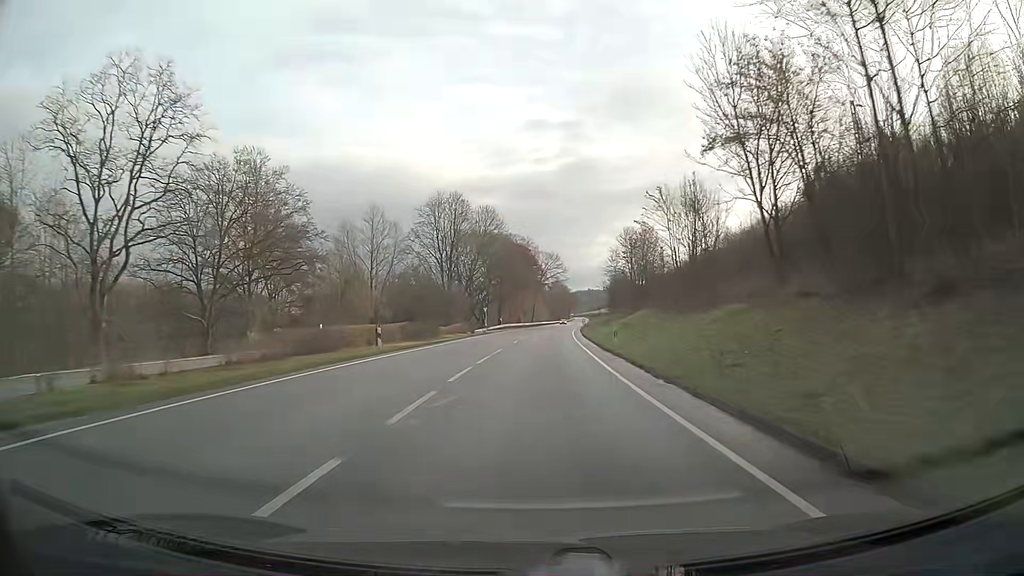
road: primary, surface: asphalt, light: Day
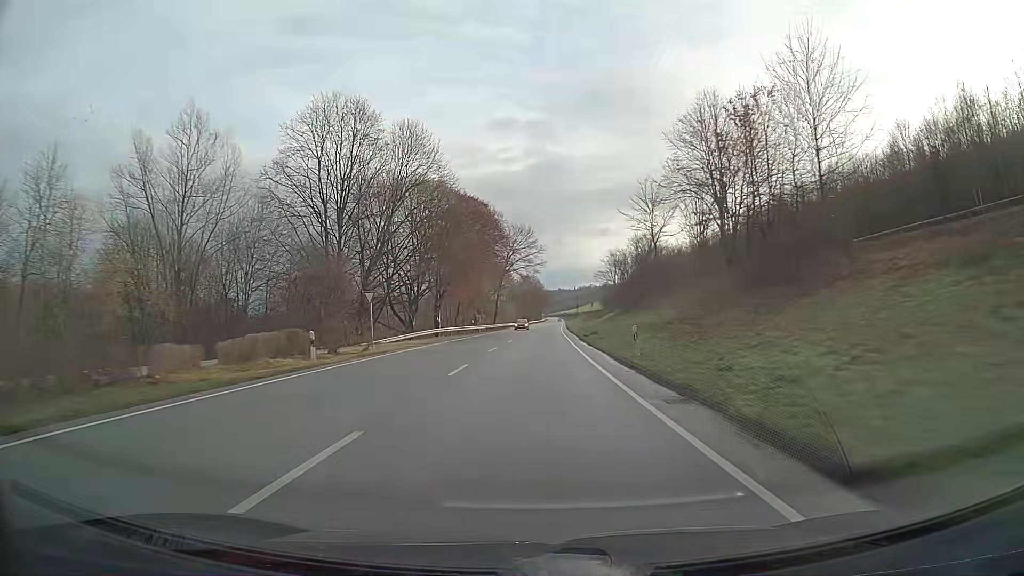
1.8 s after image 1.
(+1.1, +47.3) m; +2°
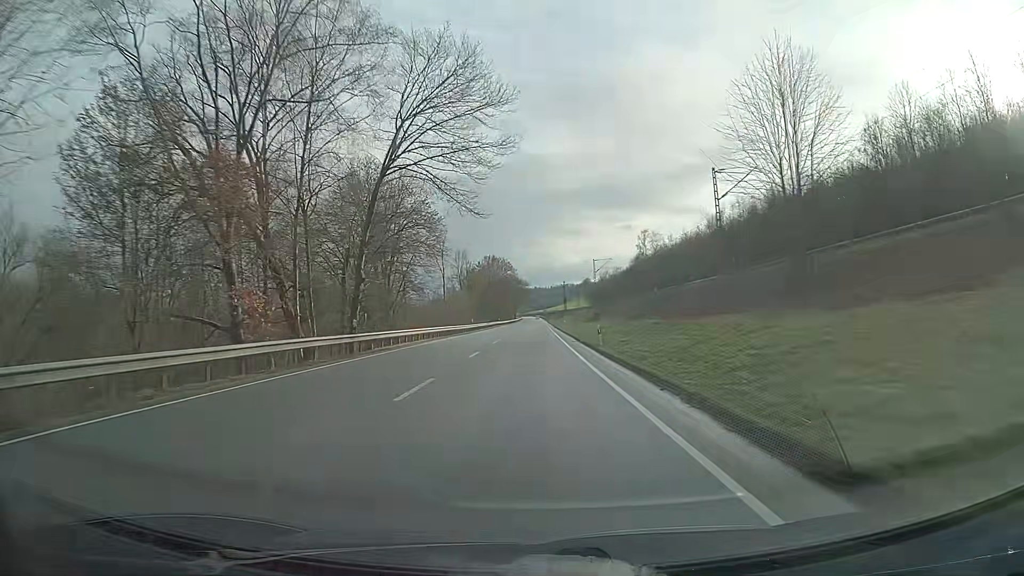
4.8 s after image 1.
(+1.5, +78.9) m; +2°
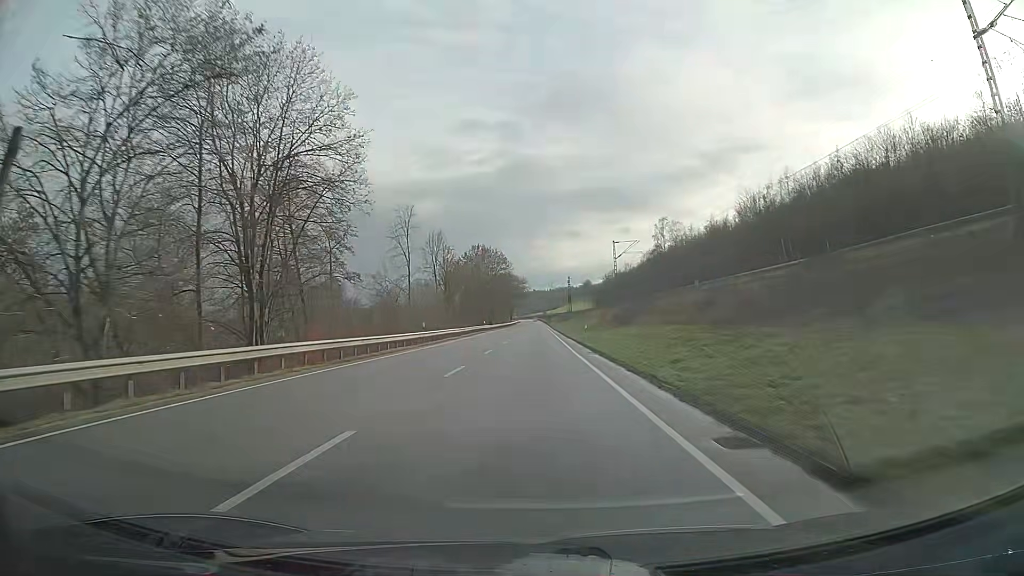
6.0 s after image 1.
(0.0, +31.6) m; 0°
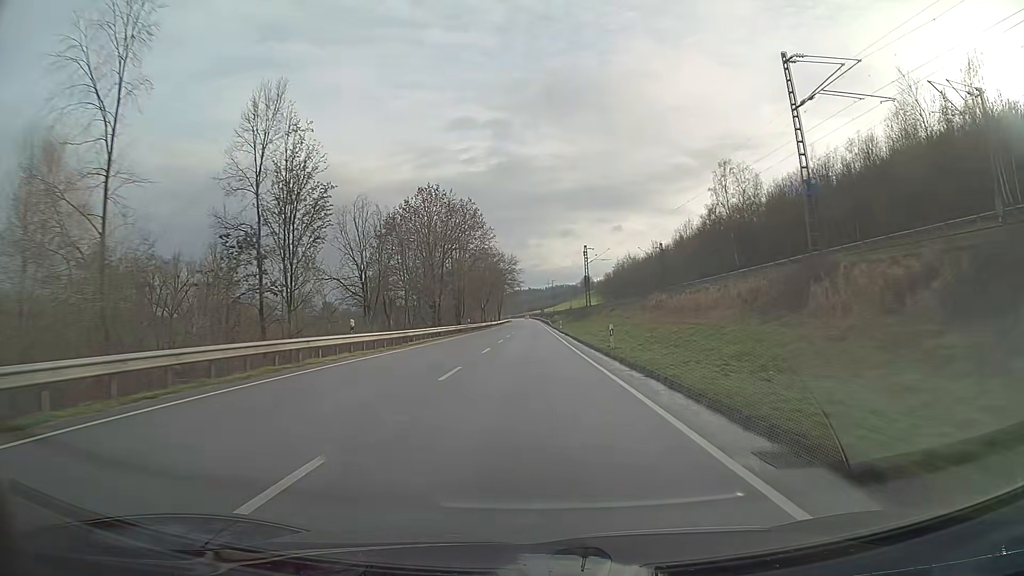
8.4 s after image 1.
(+0.2, +63.1) m; 0°
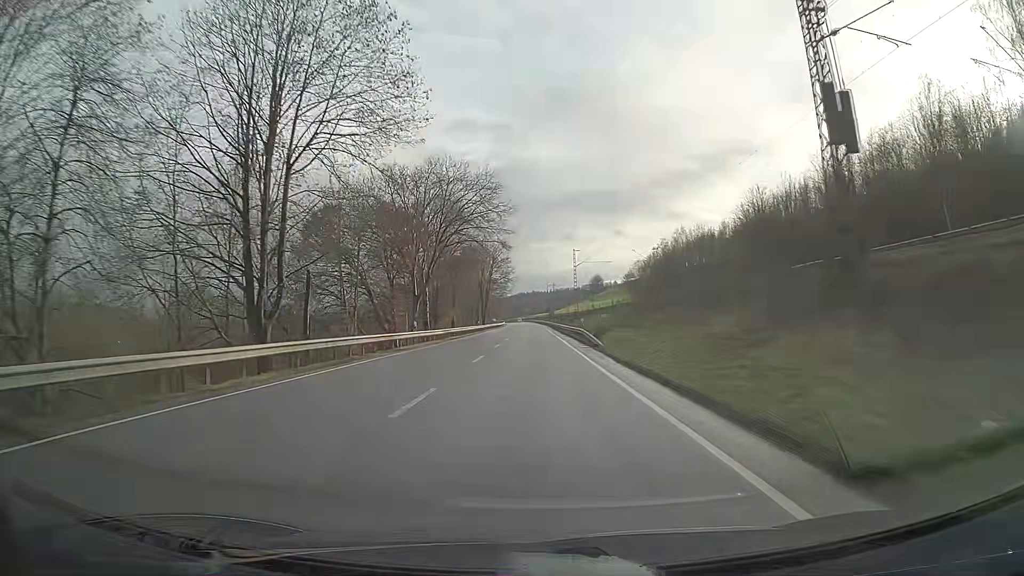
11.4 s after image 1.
(-0.2, +78.9) m; 0°
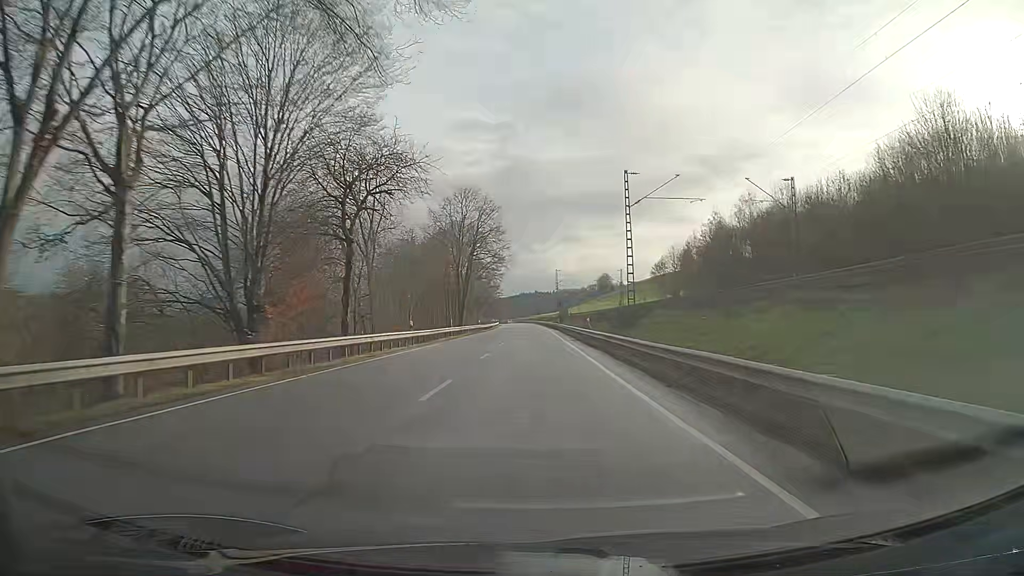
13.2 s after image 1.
(-0.1, +47.3) m; 0°
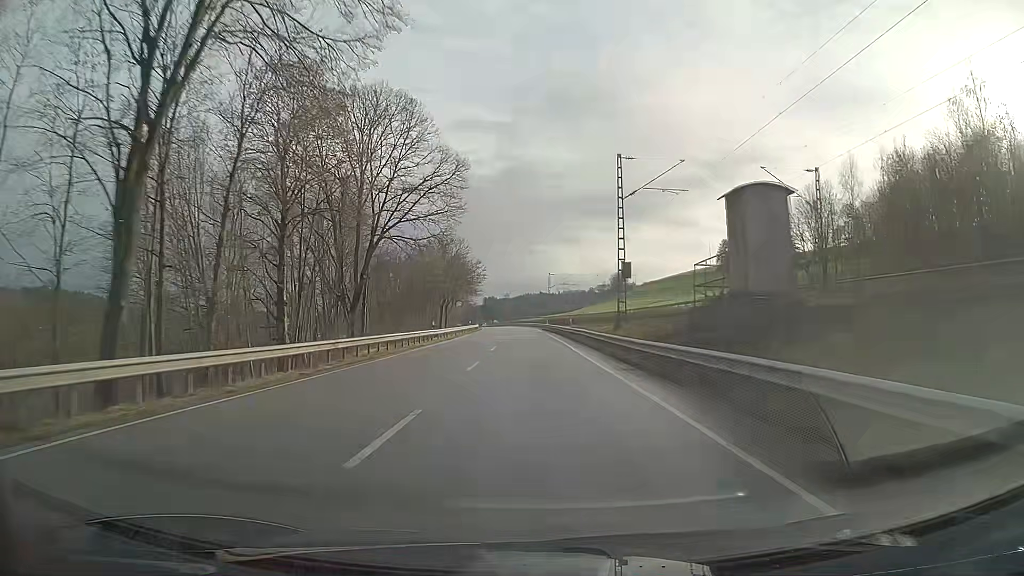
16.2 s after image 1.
(-0.2, +78.9) m; 0°
(0, +10) (0, +20) (0, +30) (0, +40) (-1, +50) (-1, +60) (-1, +70) (-1, +80) (-2, +90) (-2, +100) m
